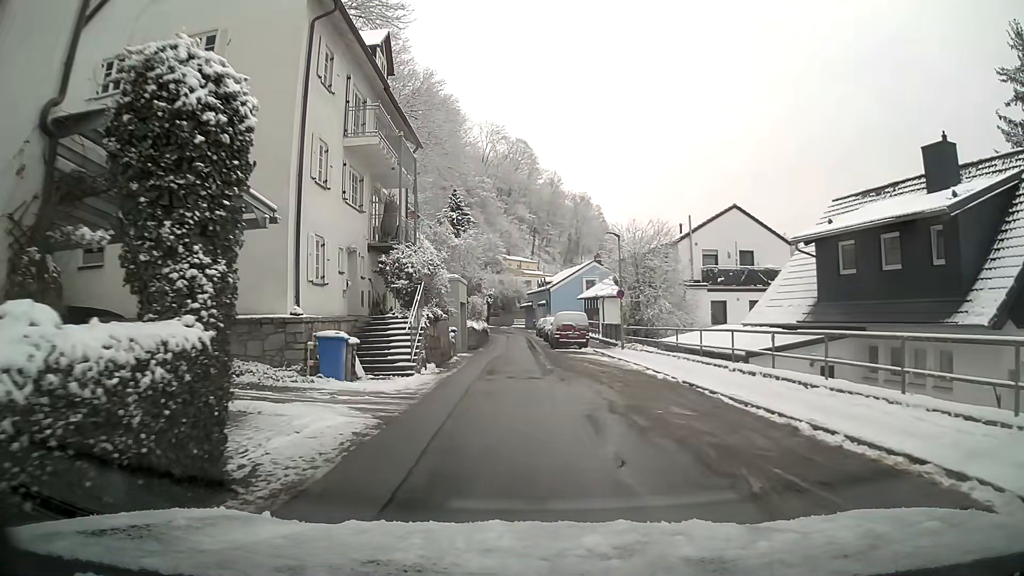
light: Day
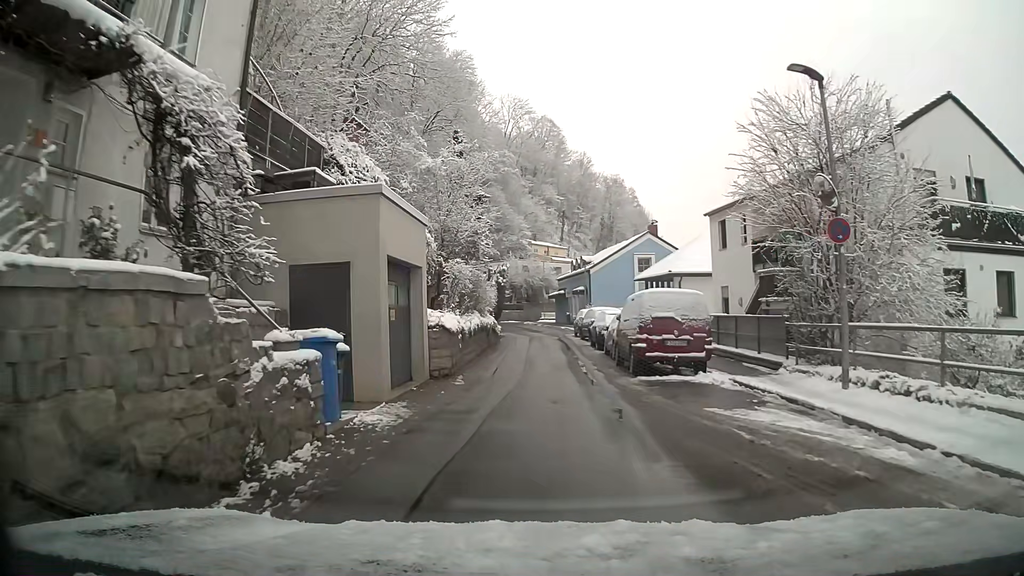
(-0.5, +19.9) m; -2°
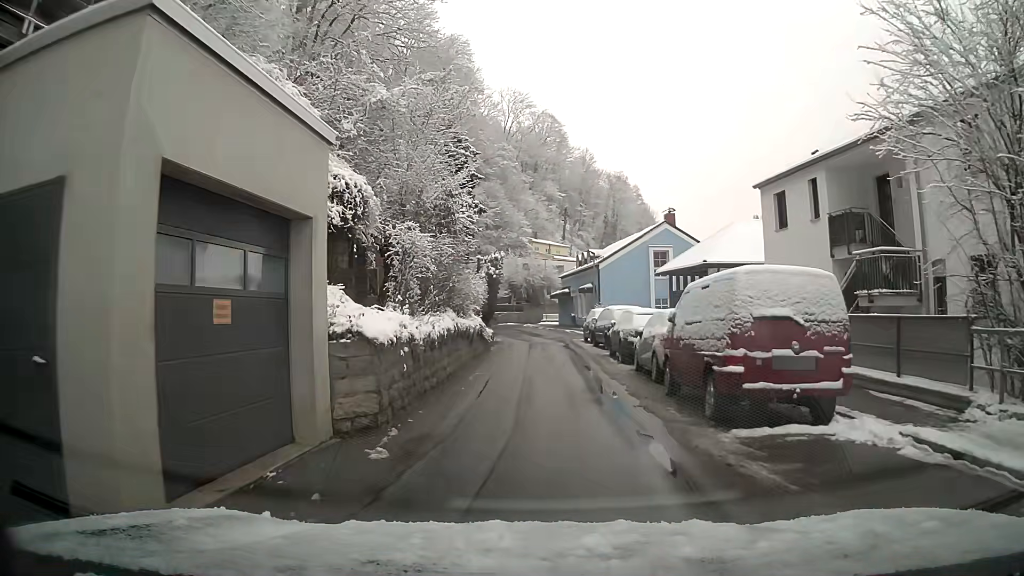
(0.0, +7.0) m; 0°
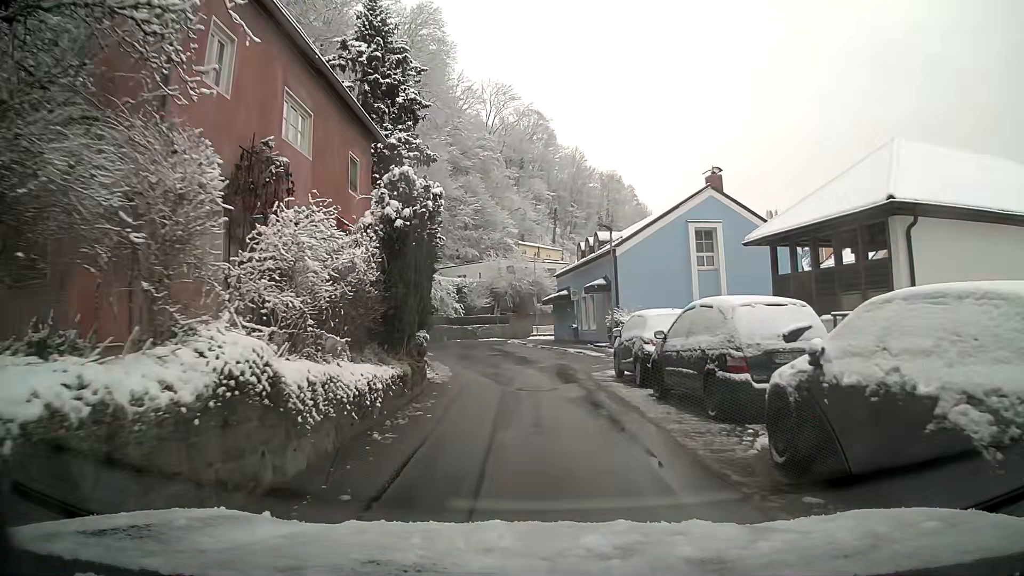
(+0.2, +16.3) m; +1°
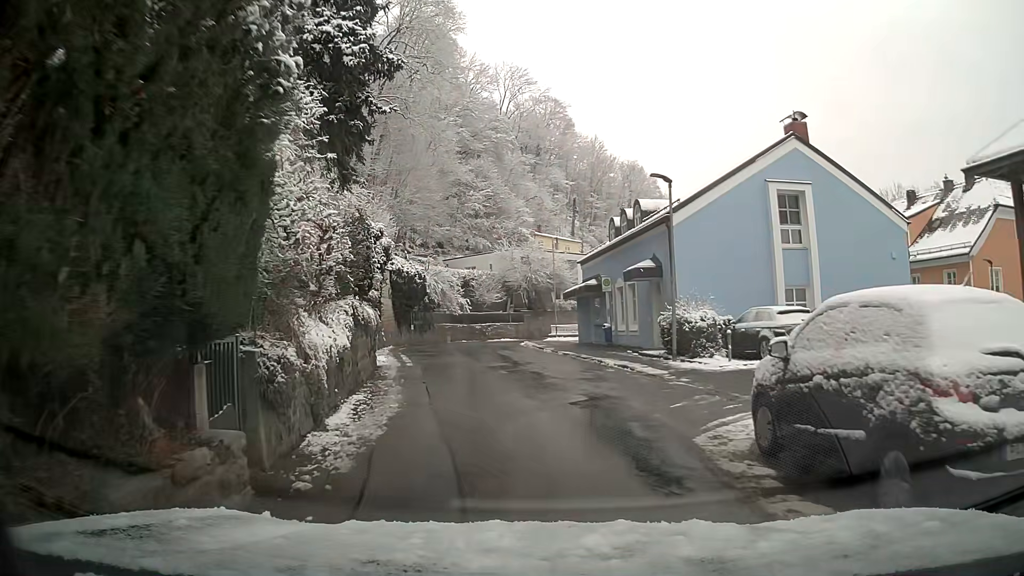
(-0.1, +9.6) m; -2°
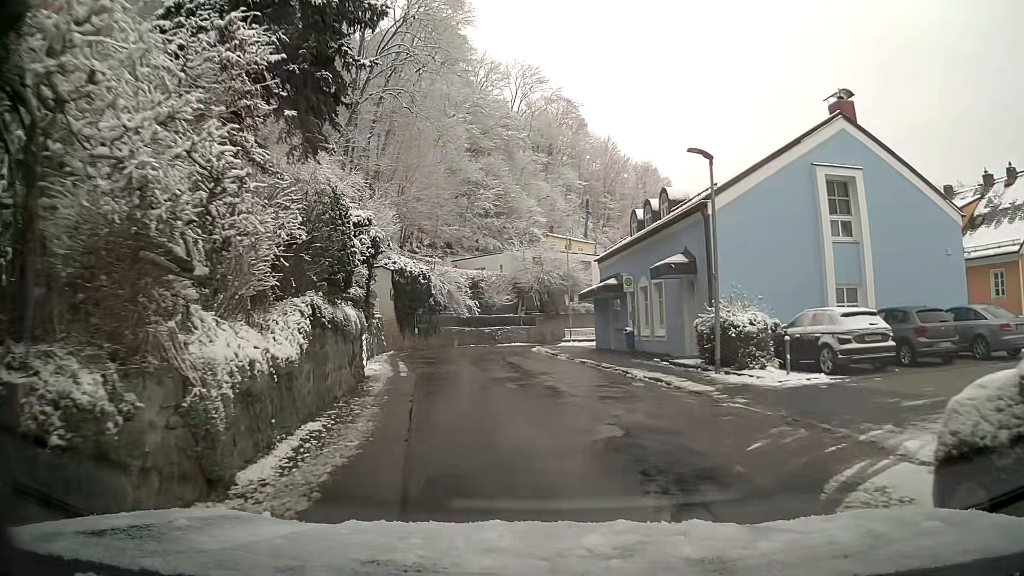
(0.0, +3.3) m; -1°
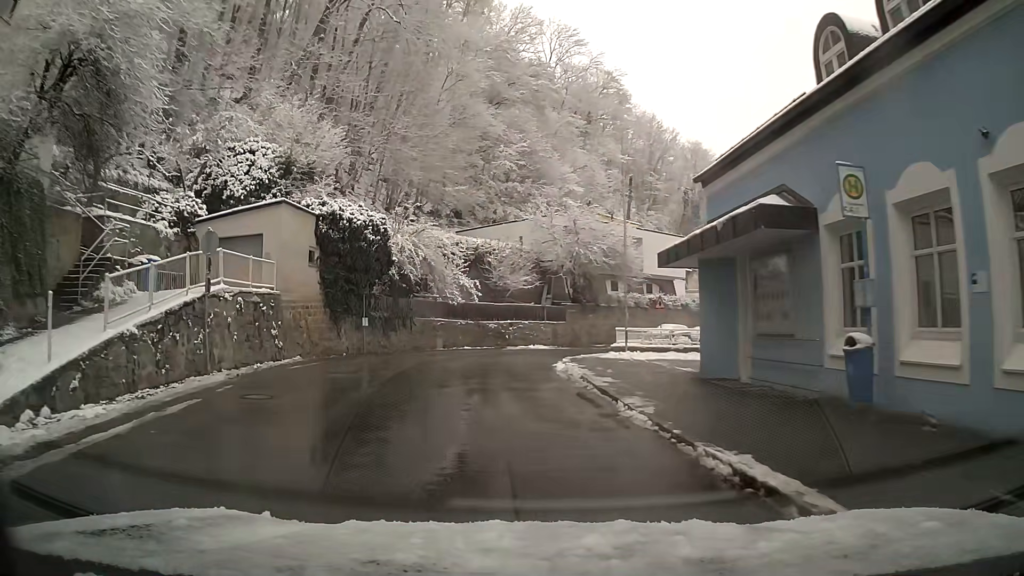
(+0.3, +19.5) m; -4°
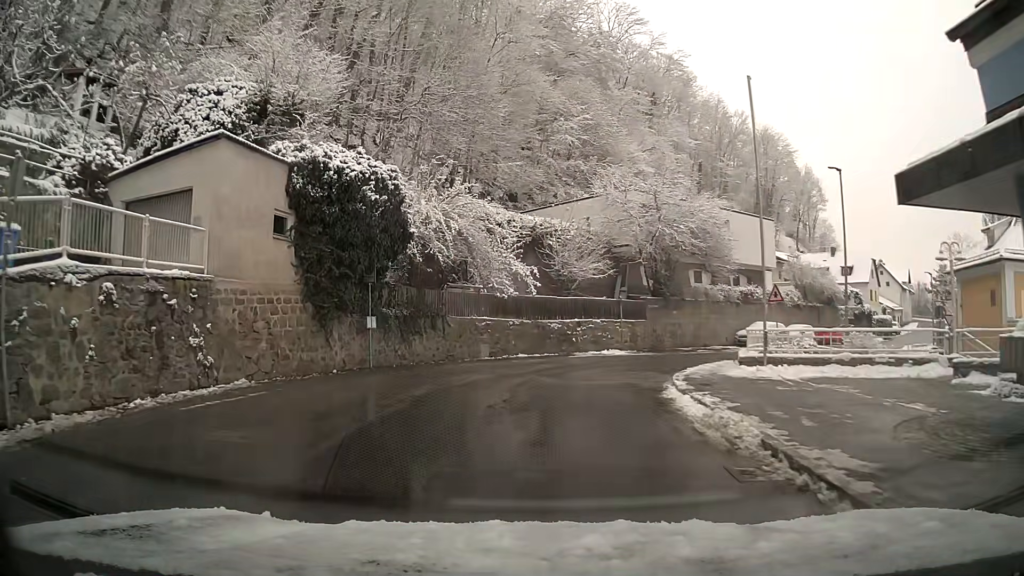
(-0.3, +8.8) m; -3°
(0, +10) (+3, +20) (+8, +28) (+14, +36) (+22, +42) (+29, +49) (+37, +56) (+43, +64) (+49, +72) (+55, +80) m
